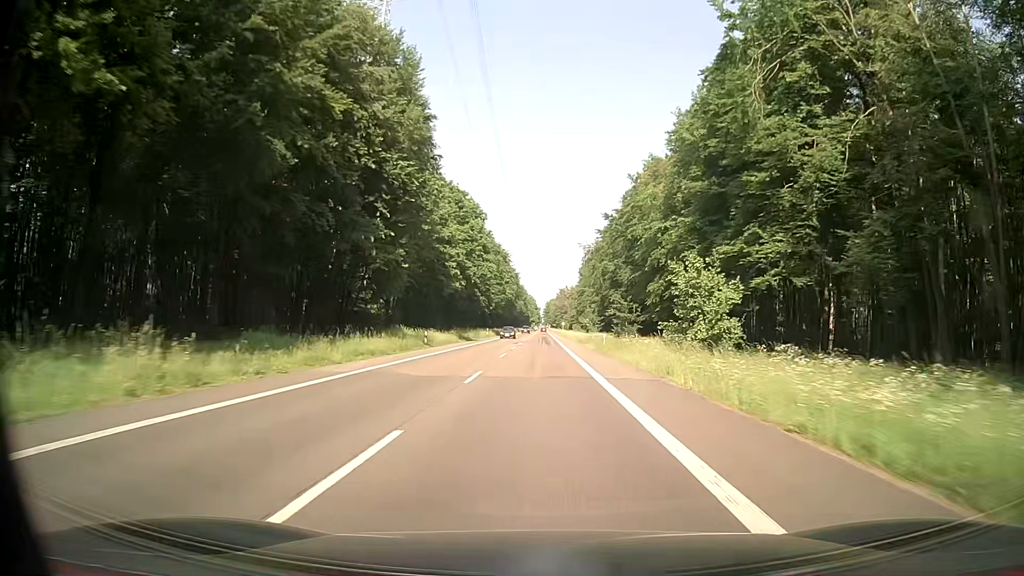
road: secondary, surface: asphalt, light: Day
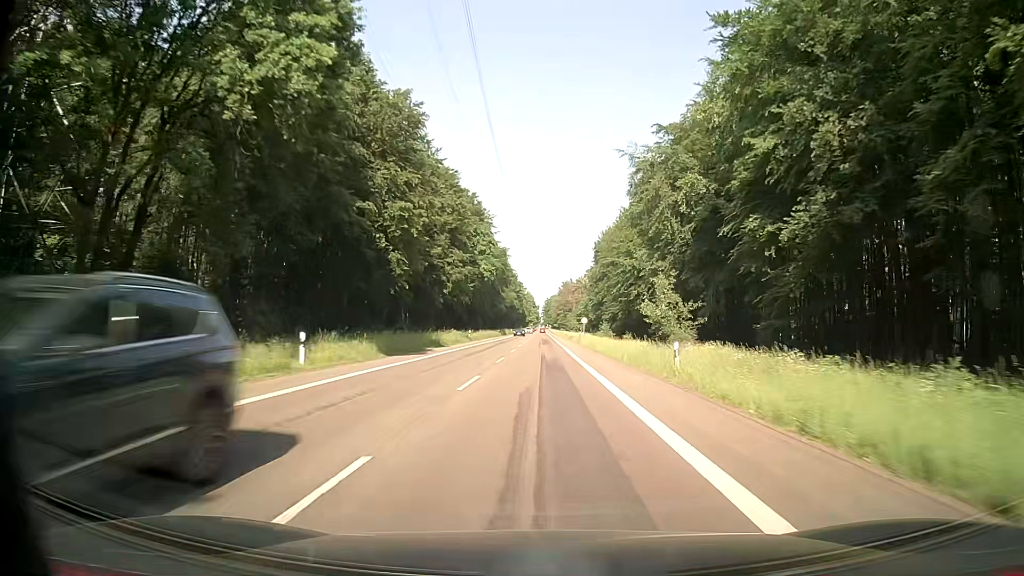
(+0.1, +73.9) m; 0°
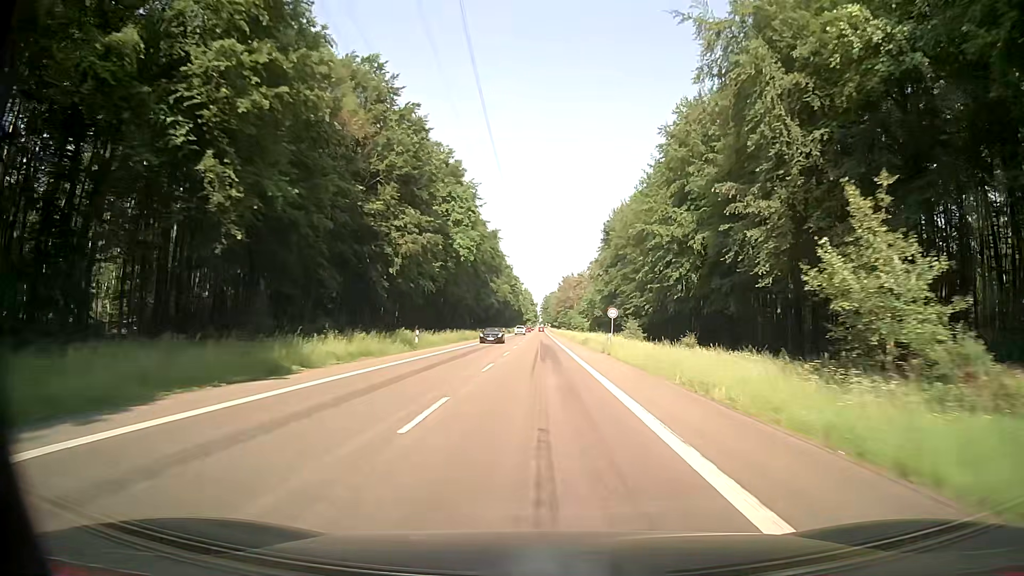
(+0.1, +29.6) m; 0°
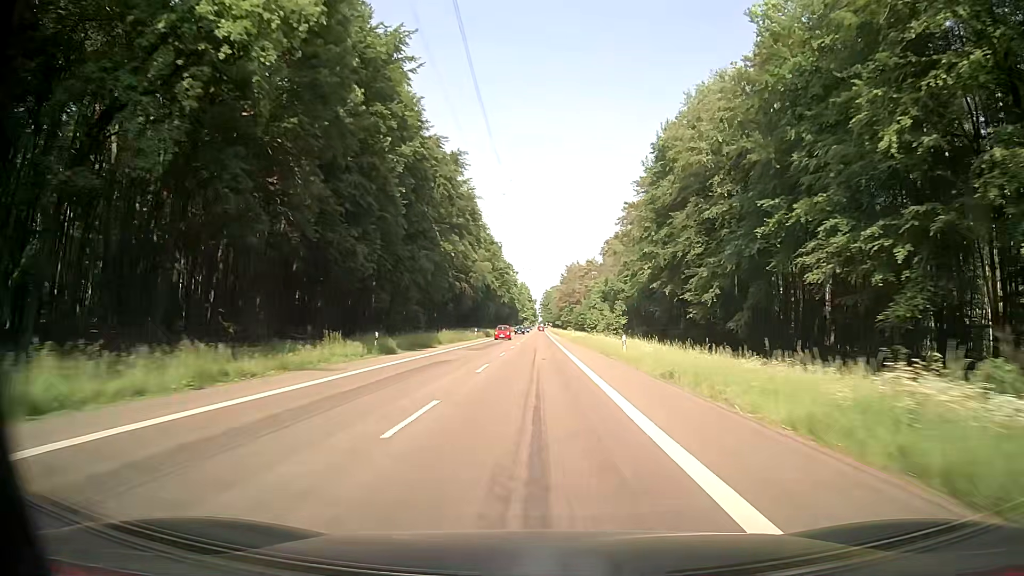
(+0.1, +59.4) m; 0°
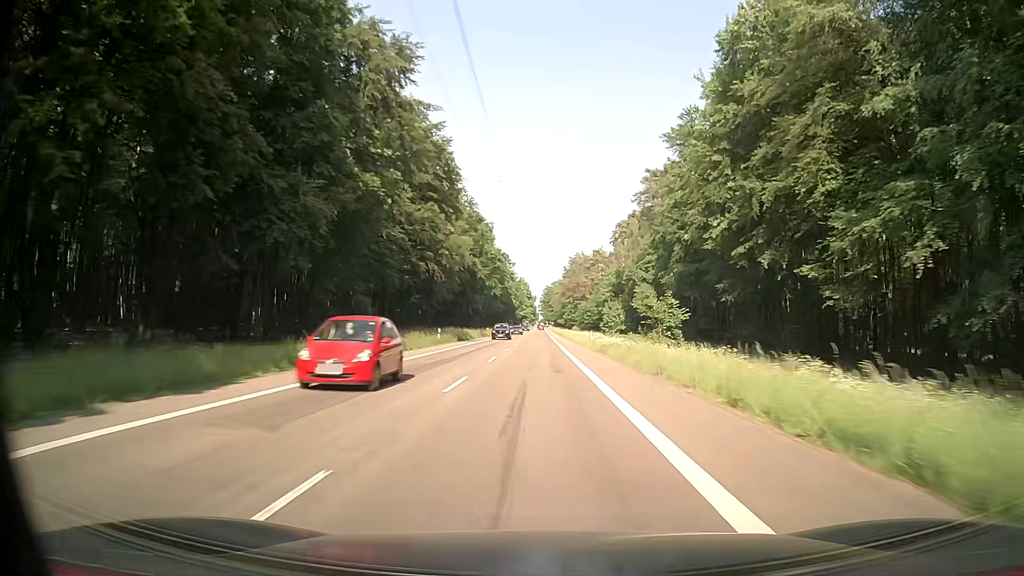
(+0.1, +29.8) m; 0°
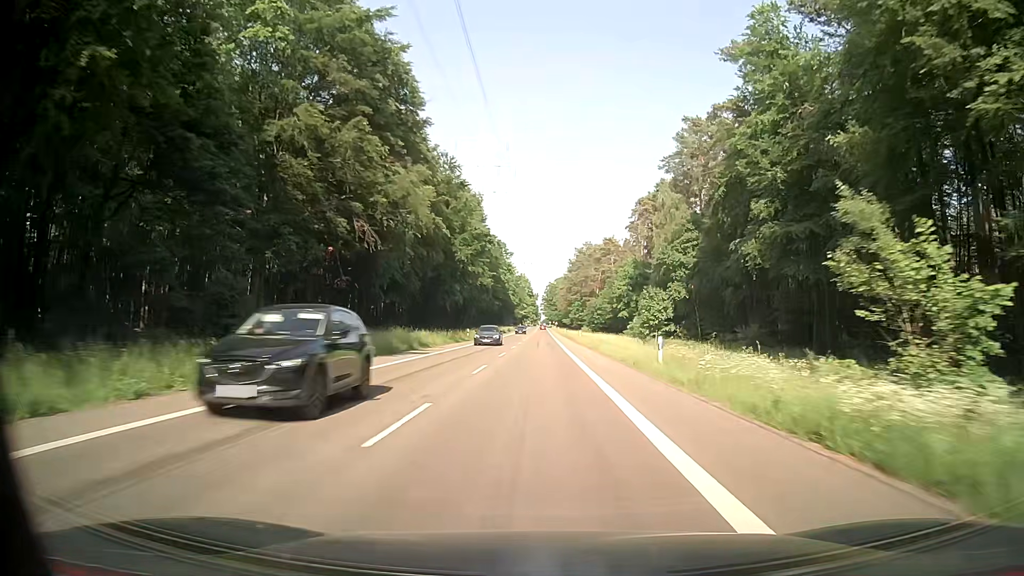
(-0.1, +29.8) m; 0°
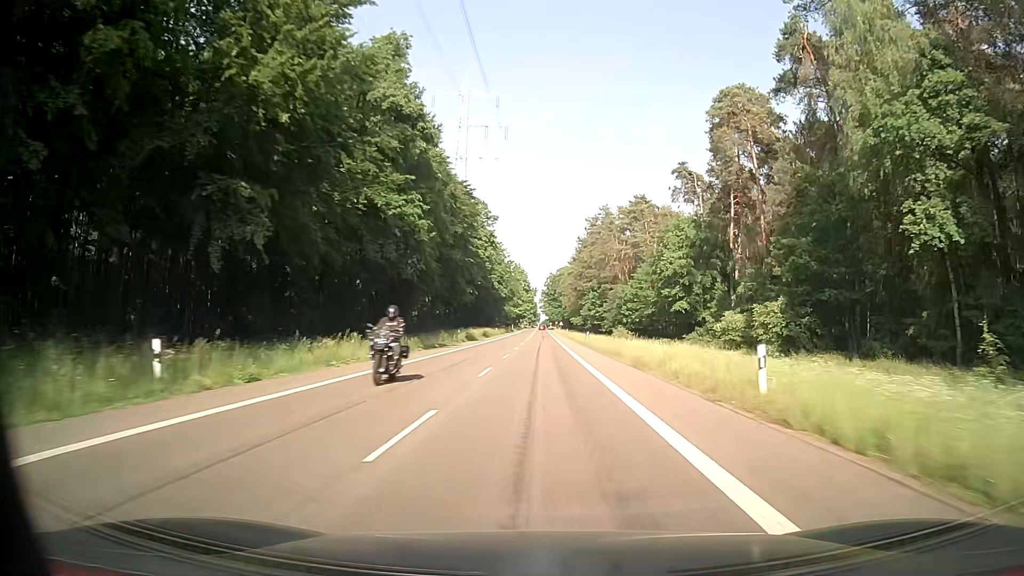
(+0.1, +59.8) m; 0°
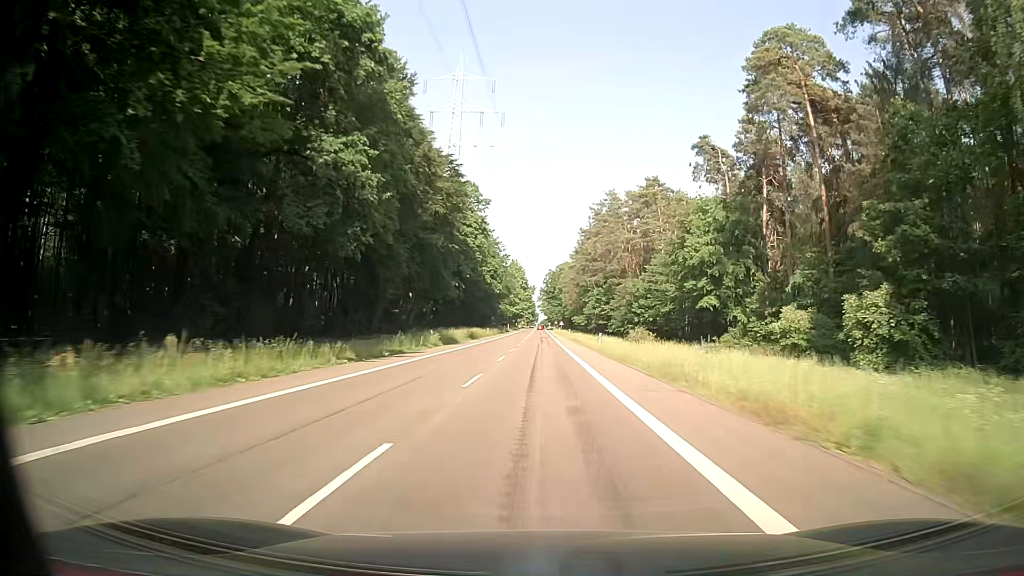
(0.0, +15.0) m; 0°
(0, +10) (0, +20) (0, +30) (0, +40) (0, +50) (0, +60) (0, +70) (0, +80) (0, +90) (0, +100) m
